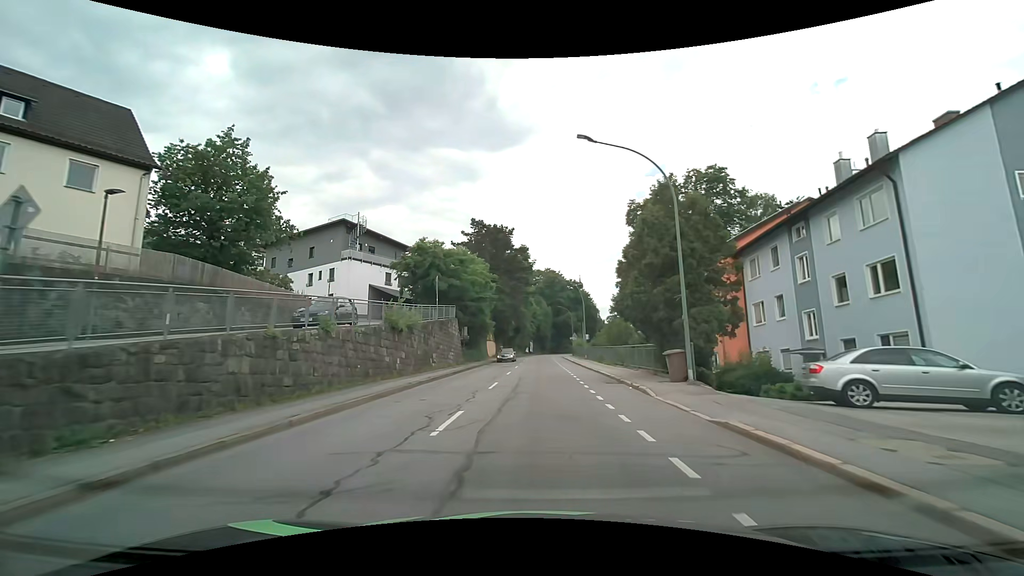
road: tertiary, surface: asphalt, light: Day
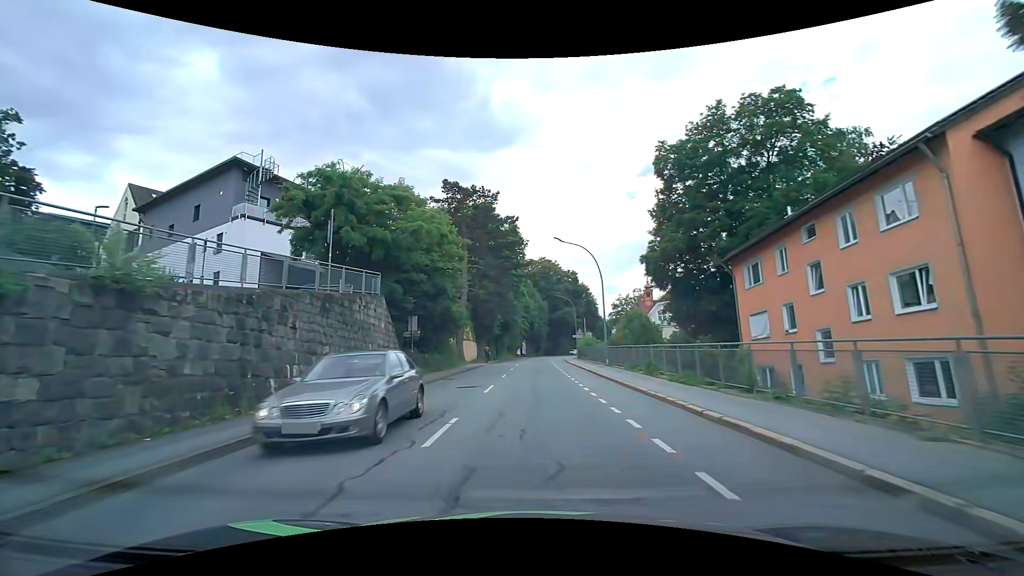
(+0.1, +18.8) m; 0°
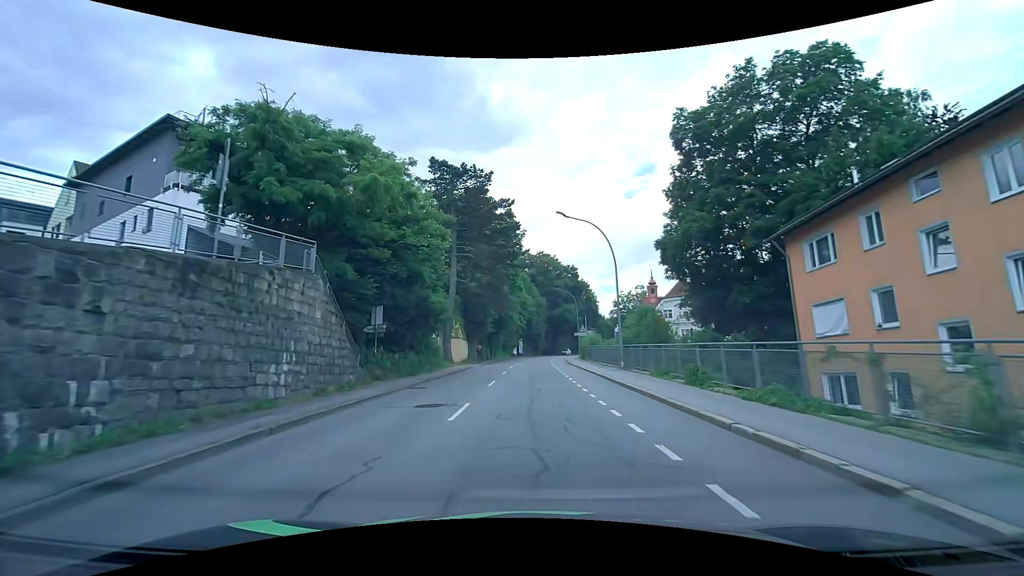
(+0.1, +6.5) m; +1°
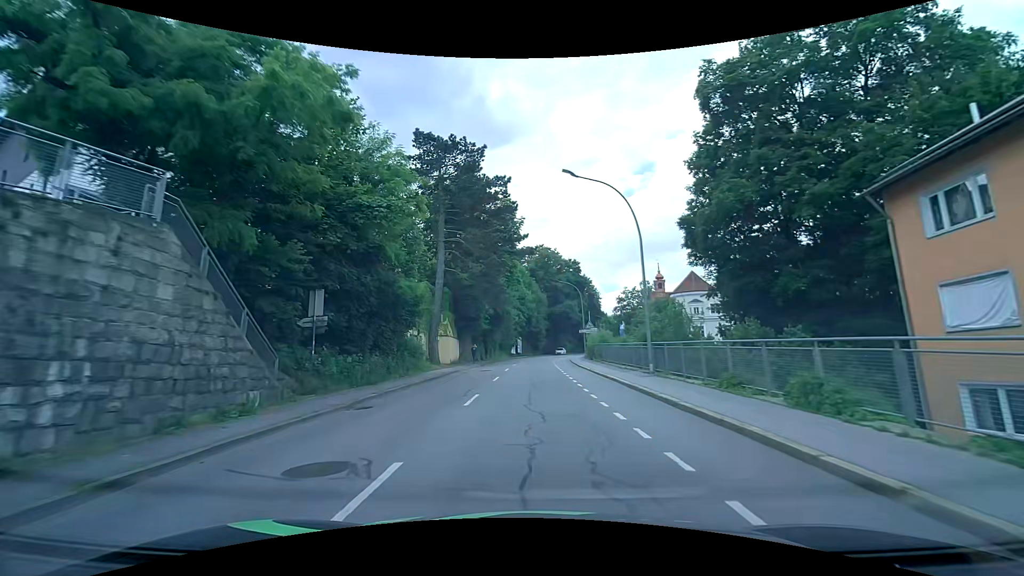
(+0.1, +6.6) m; 0°
